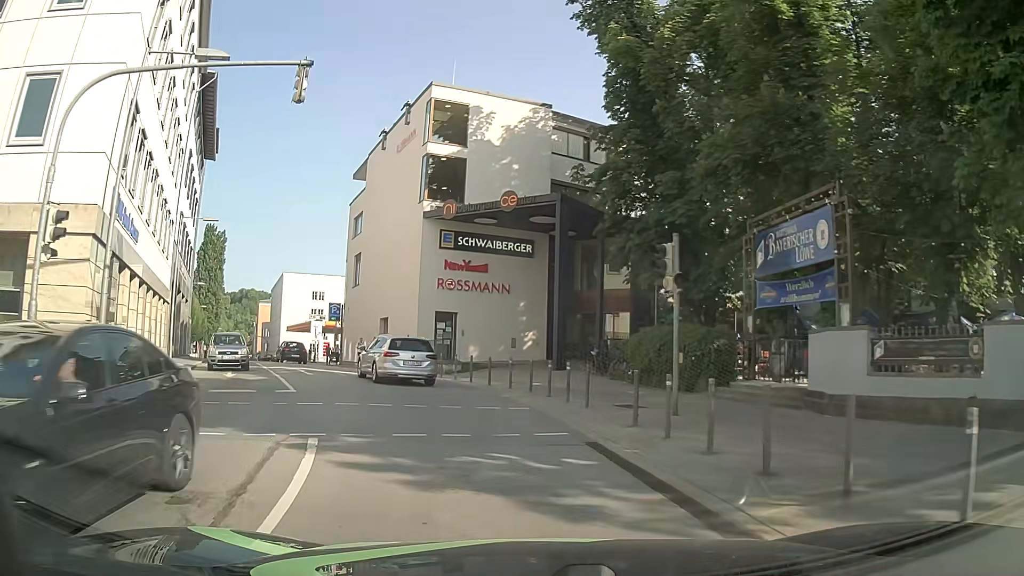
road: primary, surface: asphalt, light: Day
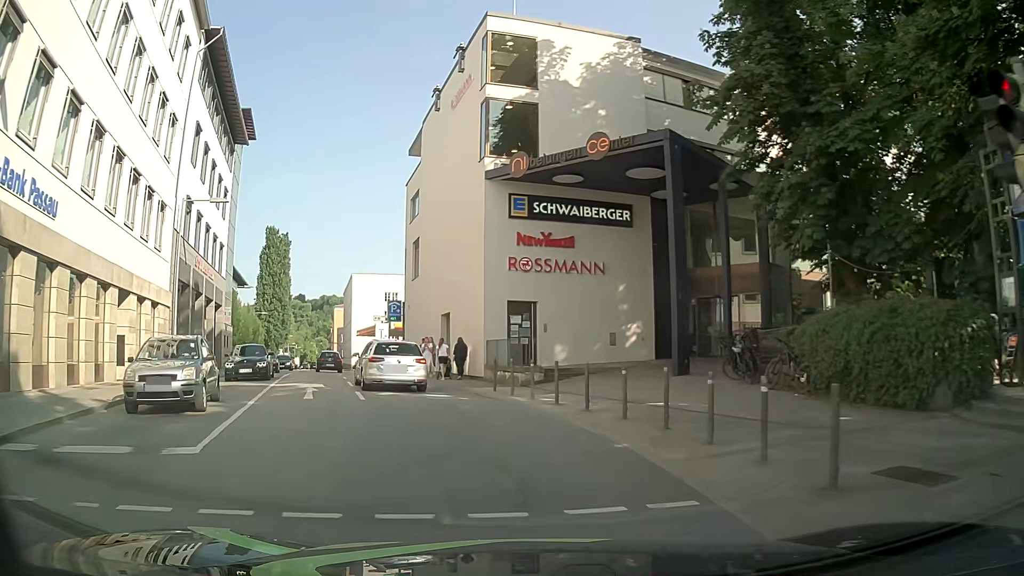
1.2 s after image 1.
(-0.5, +8.5) m; -7°
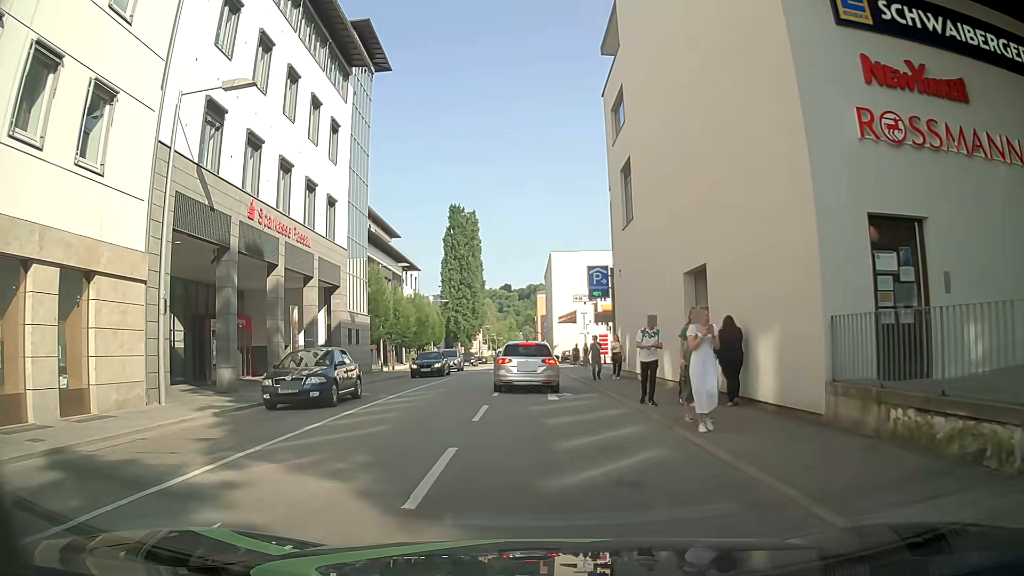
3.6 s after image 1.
(-2.4, +15.6) m; -19°
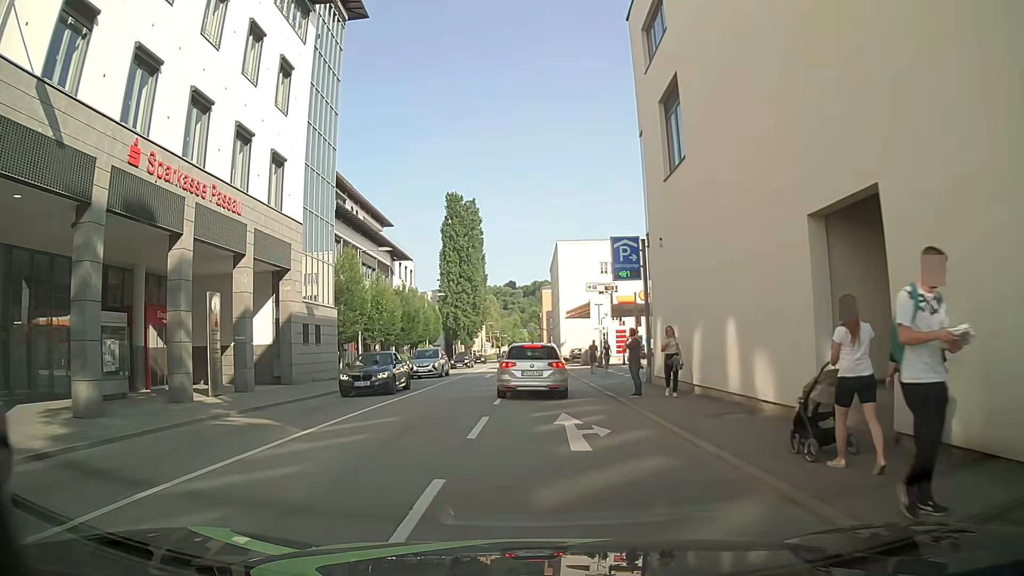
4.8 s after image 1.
(0.0, +7.9) m; +1°
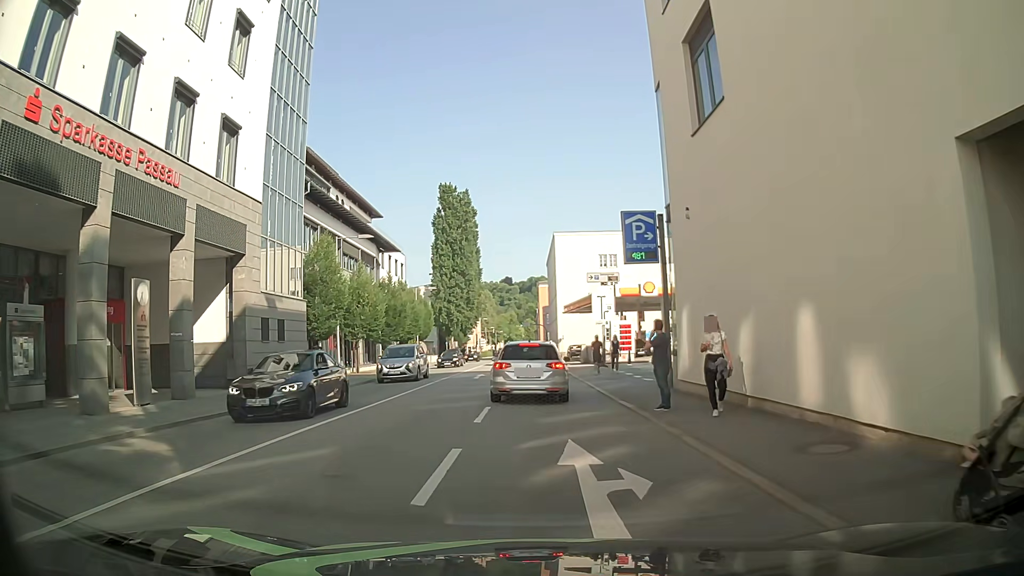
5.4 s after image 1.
(-0.1, +4.0) m; 0°
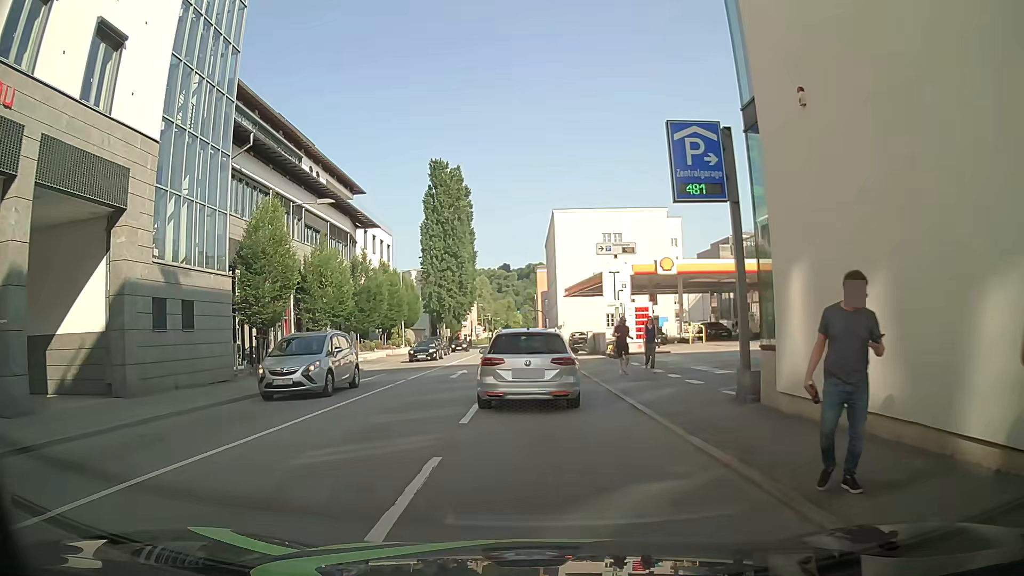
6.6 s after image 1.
(-0.1, +7.0) m; 0°
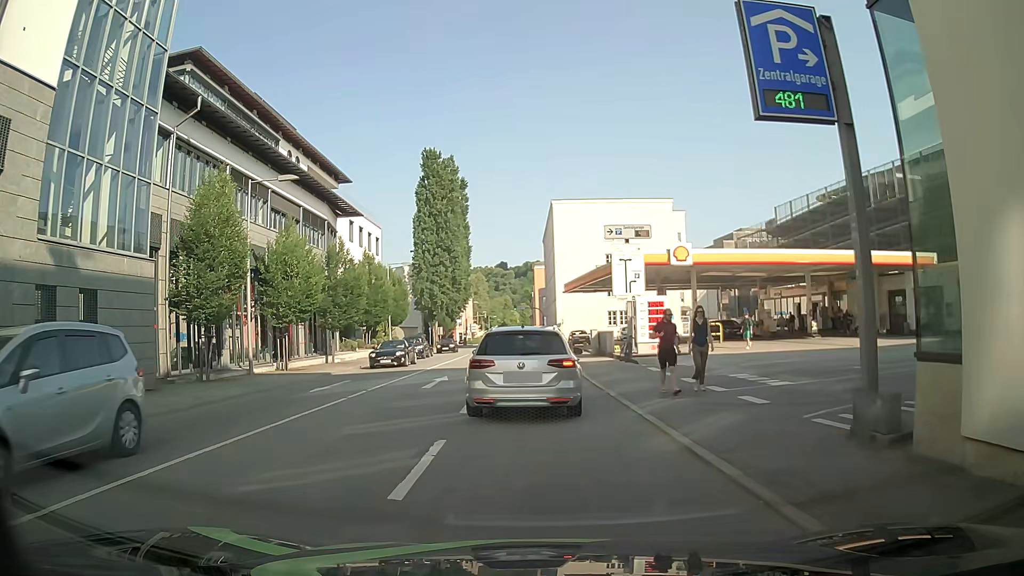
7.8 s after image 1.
(+0.1, +4.6) m; 0°
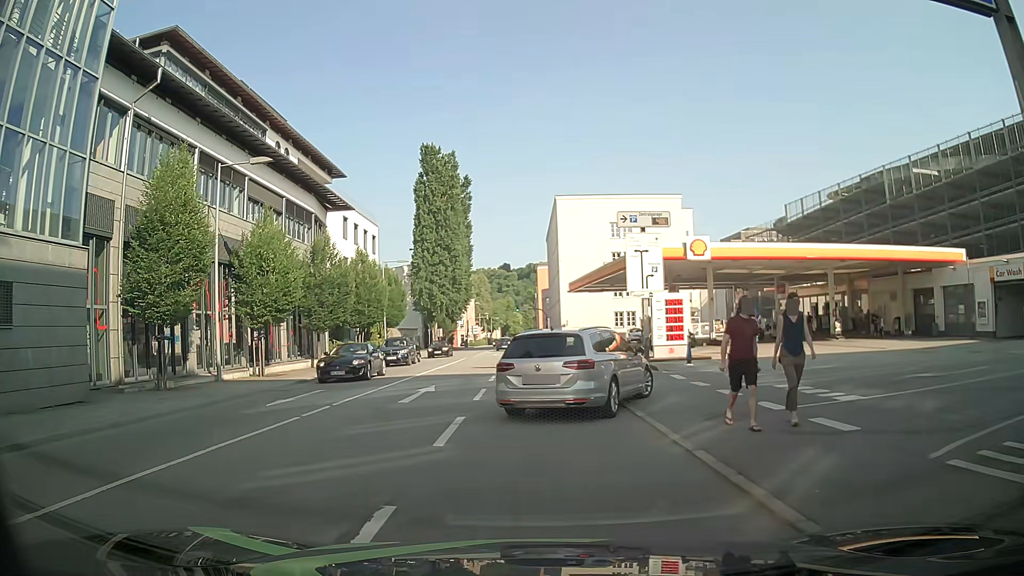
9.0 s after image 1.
(0.0, +3.2) m; 0°
